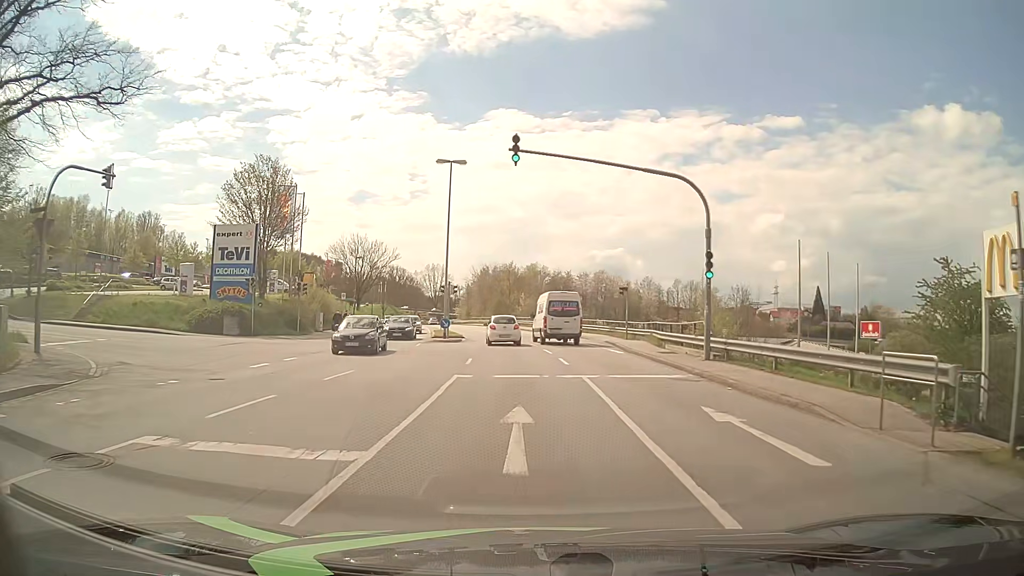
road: tertiary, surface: asphalt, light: Day
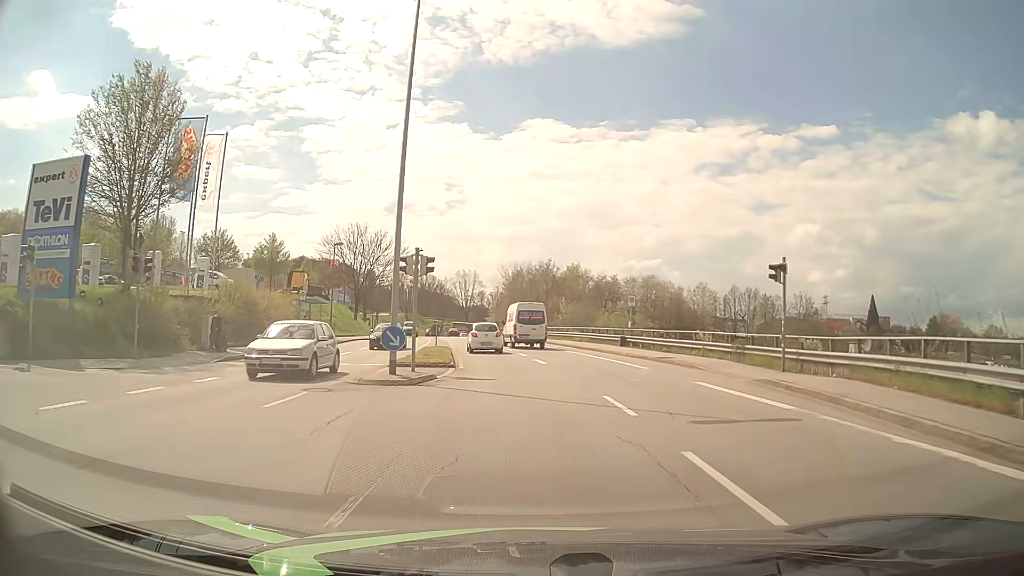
(-0.7, +22.3) m; -3°
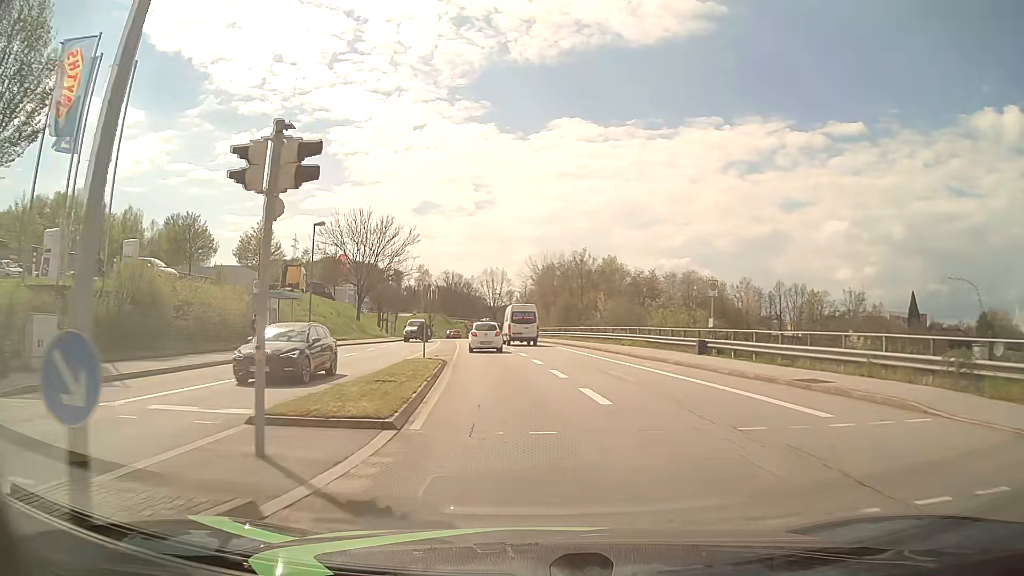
(-0.3, +12.8) m; -2°
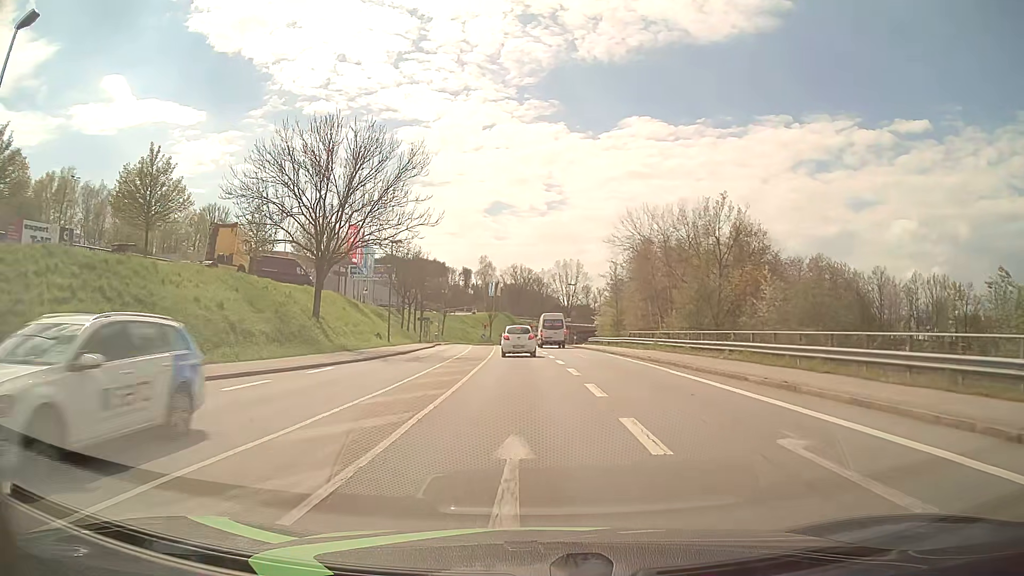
(-2.2, +34.7) m; -6°
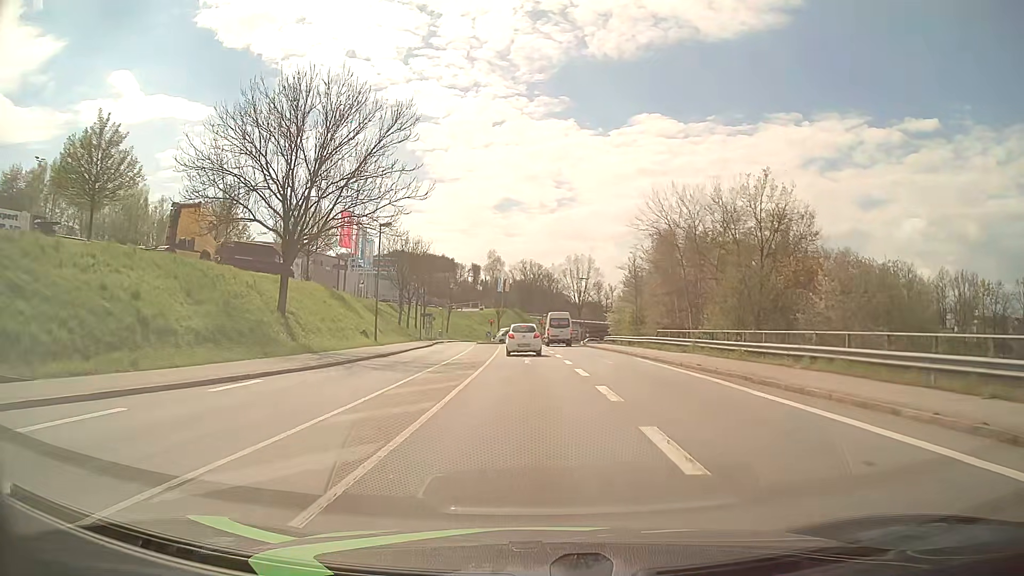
(0.0, +7.1) m; -1°
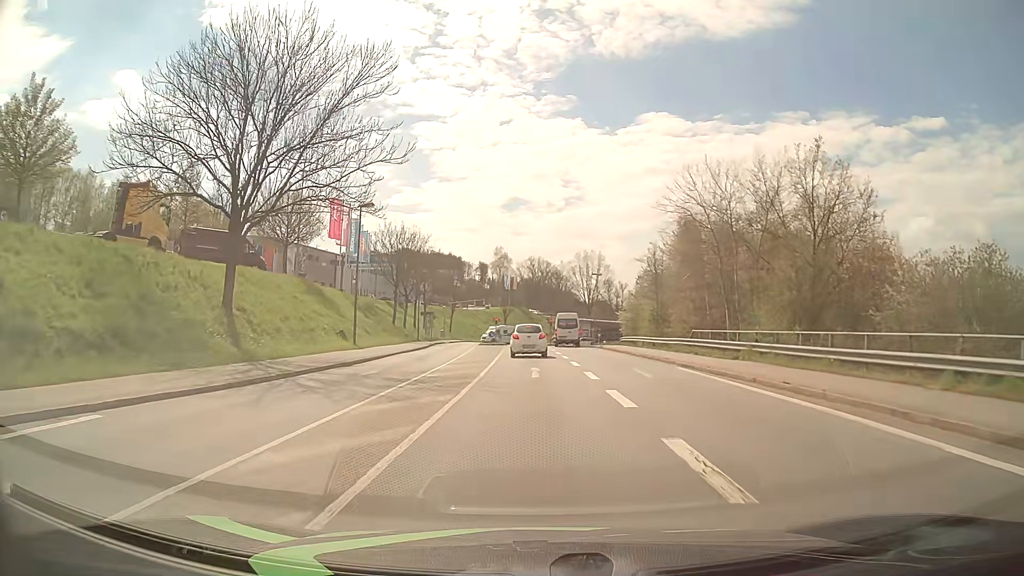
(0.0, +7.0) m; -1°
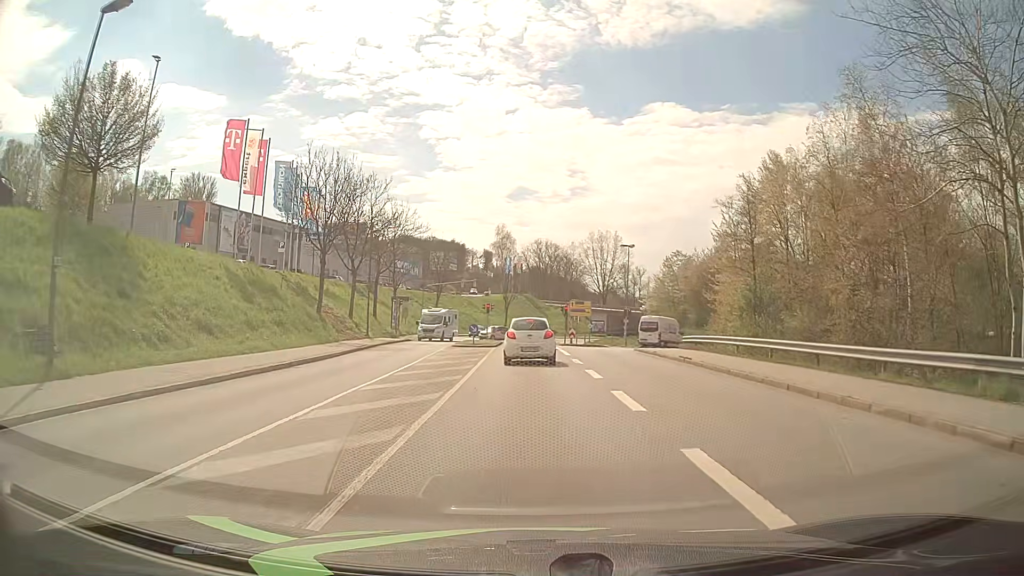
(-0.2, +24.5) m; -1°
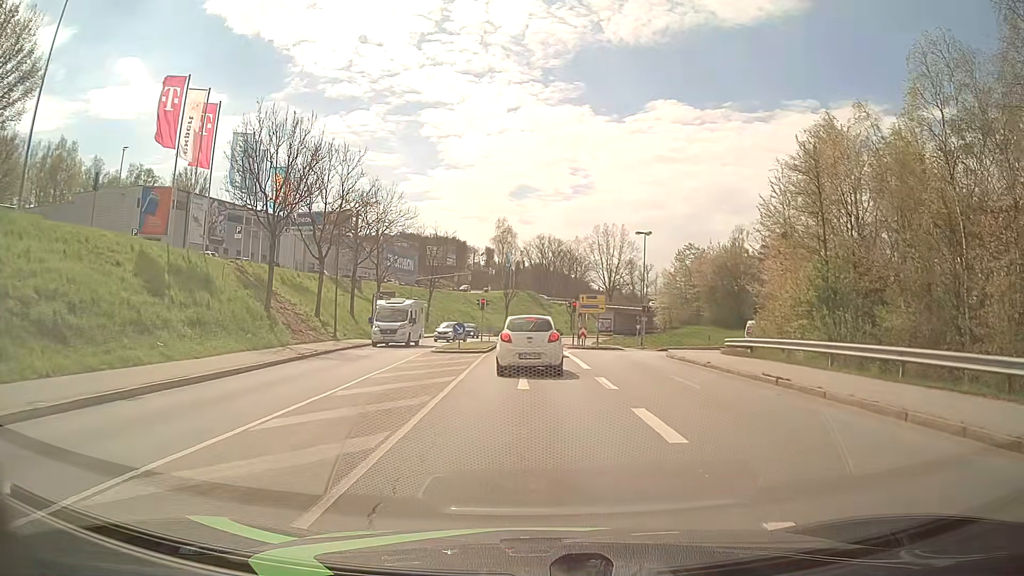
(0.0, +8.4) m; 0°
(0, +10) (0, +20) (0, +30) (-1, +40) (-1, +50) (-1, +60) (-1, +70) (0, +80) (+2, +90) (+5, +99) m
